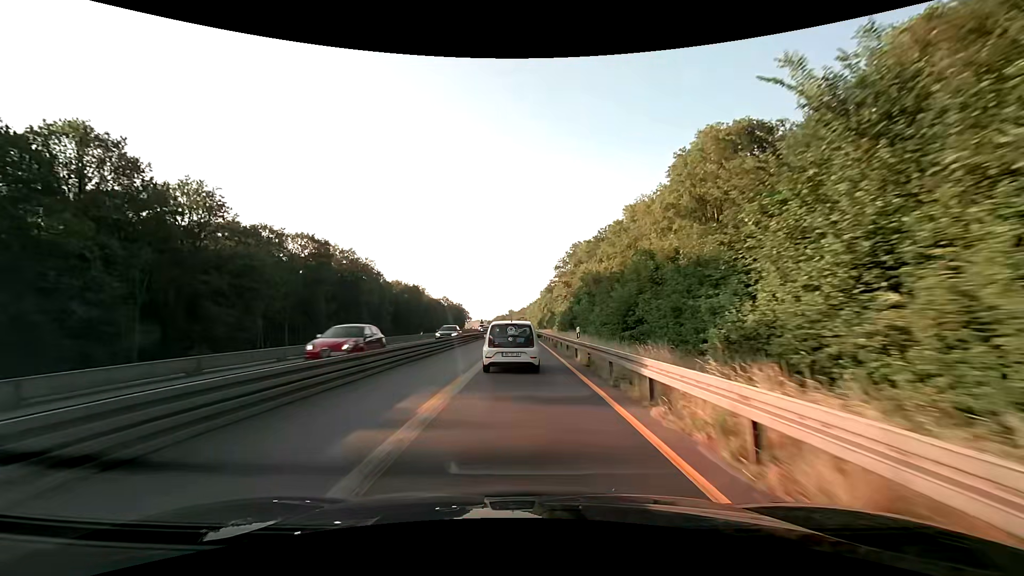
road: motorway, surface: asphalt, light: Day
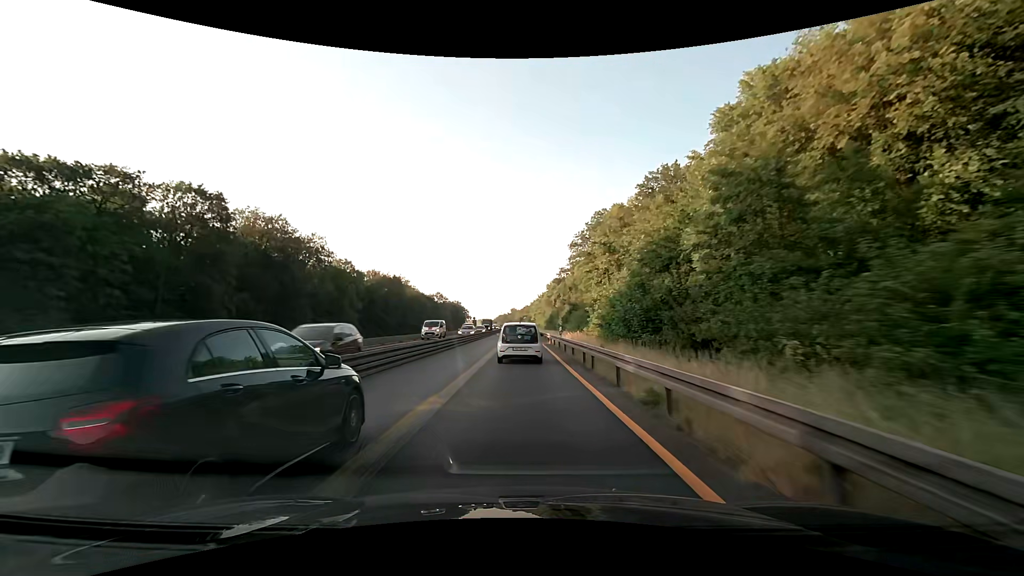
(0.0, +37.6) m; 0°
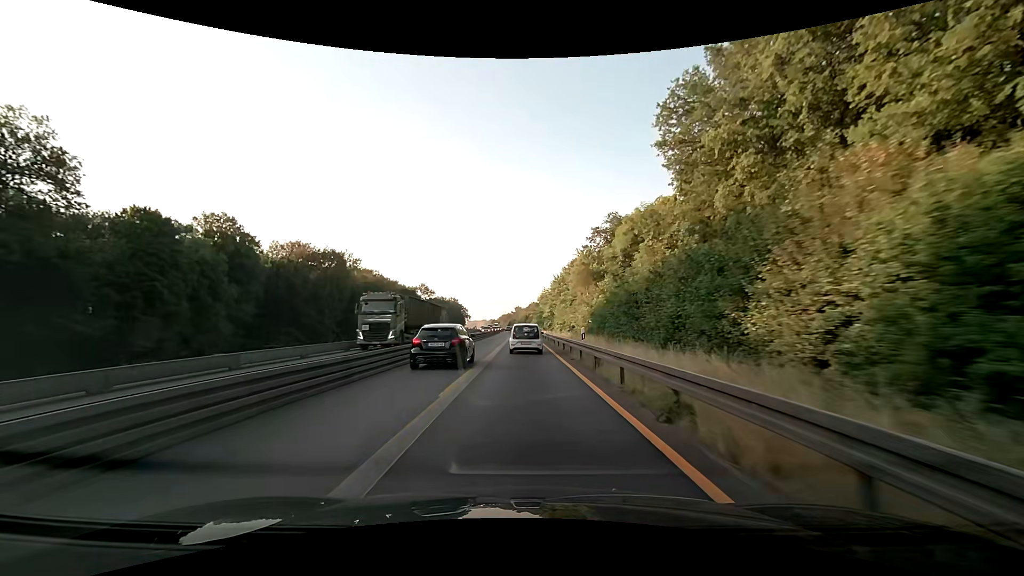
(-0.4, +62.8) m; -1°
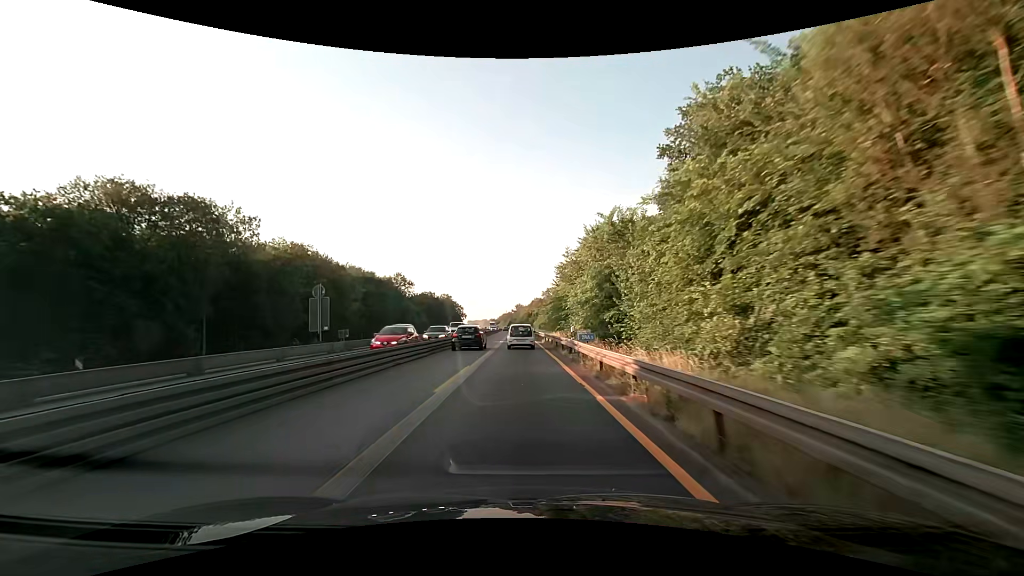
(-0.1, +50.2) m; 0°
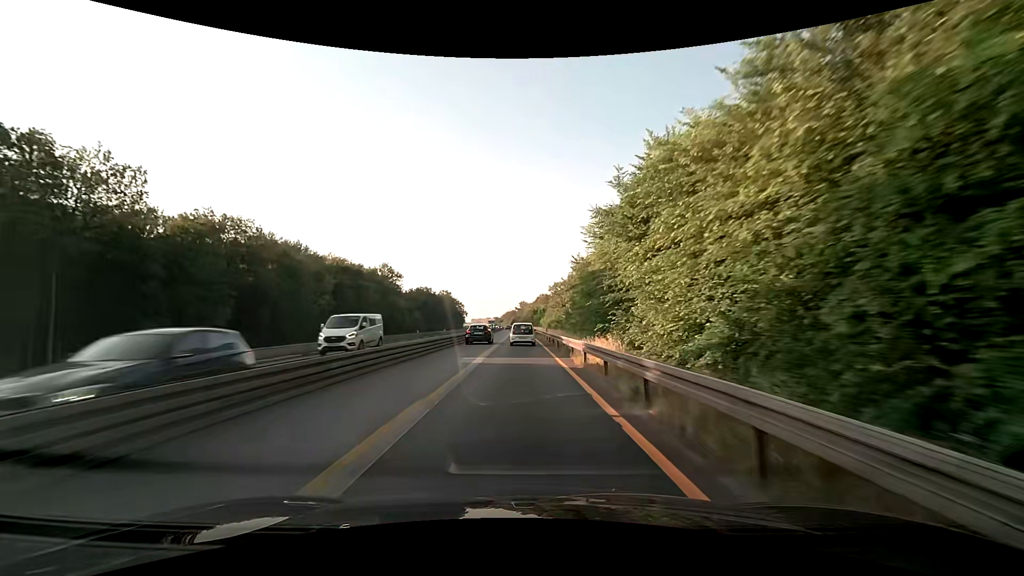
(-0.1, +25.1) m; 0°
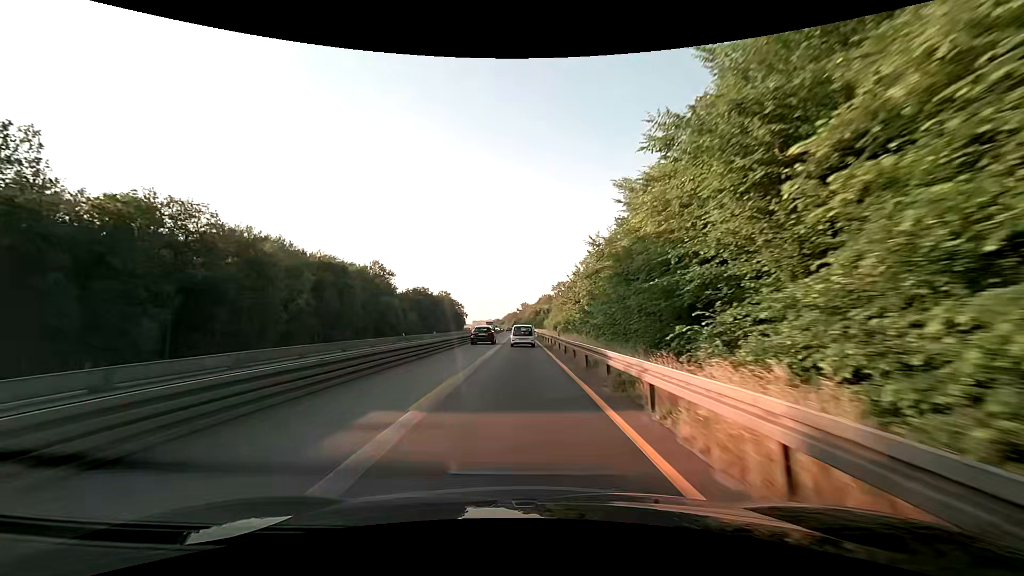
(0.0, +12.5) m; 0°
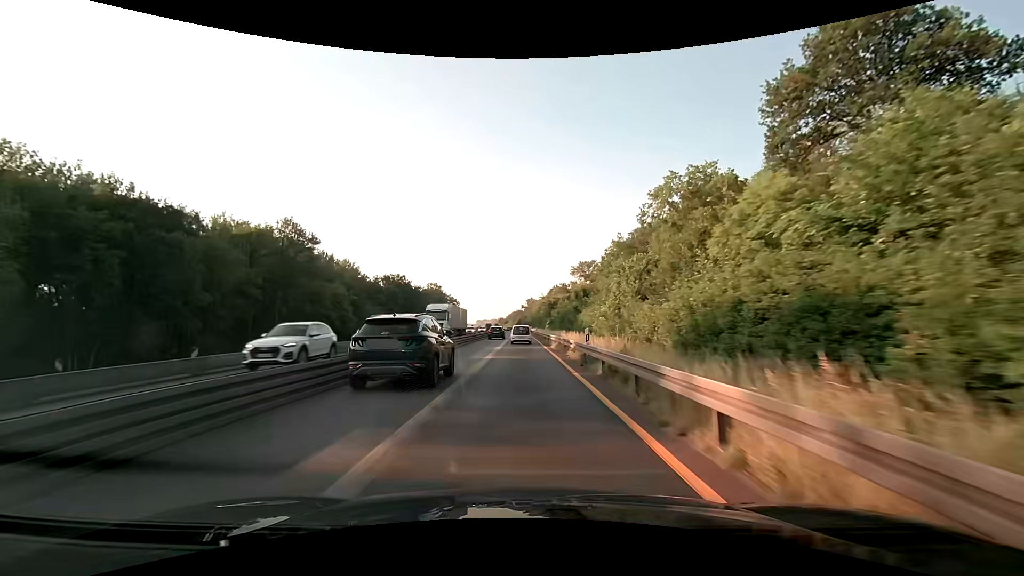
(-0.5, +62.7) m; -1°
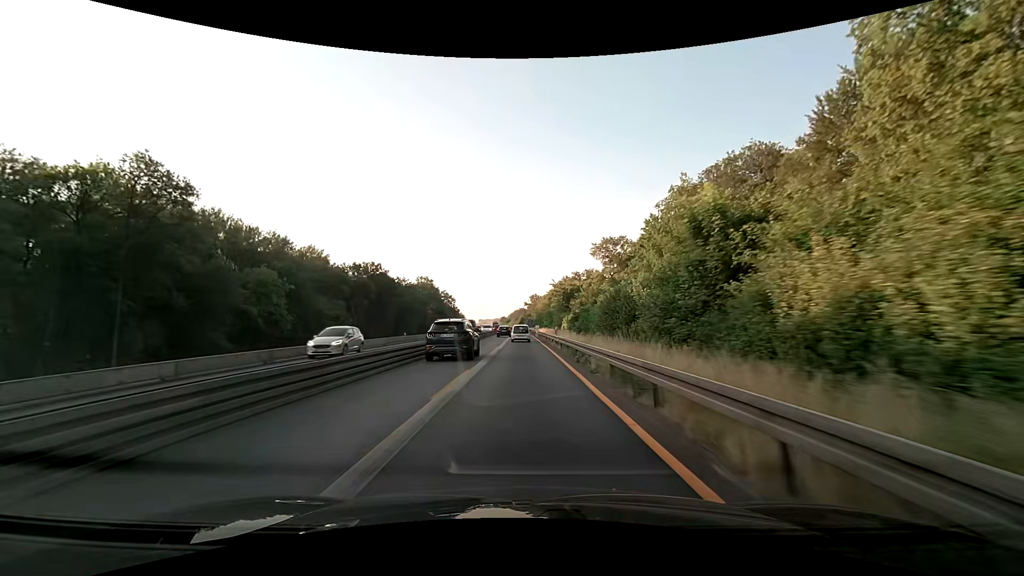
(-0.1, +37.7) m; 0°
(0, +10) (0, +20) (0, +30) (0, +40) (0, +50) (0, +60) (0, +70) (0, +80) (-1, +90) (-1, +100) m
